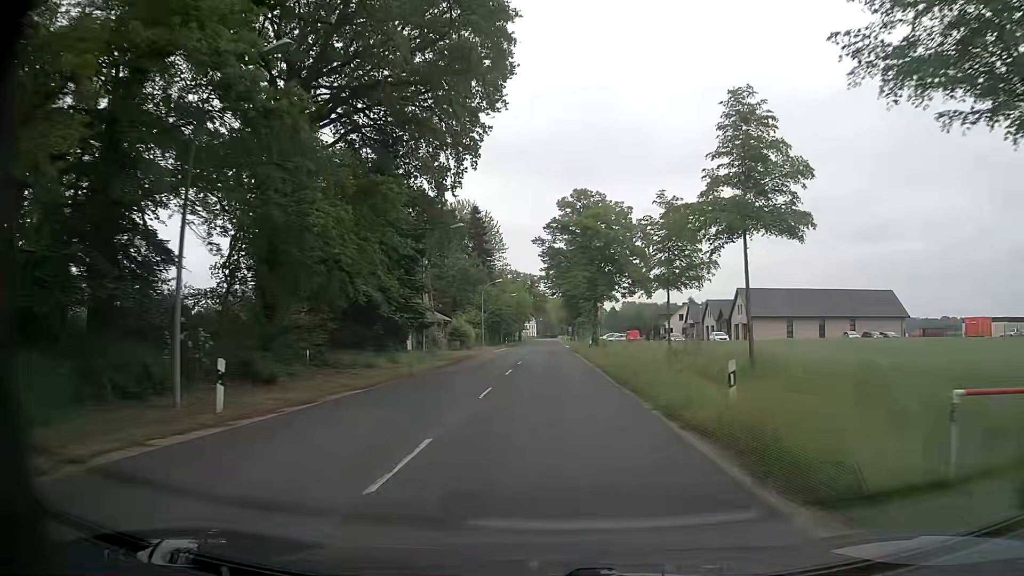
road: secondary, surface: asphalt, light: Day
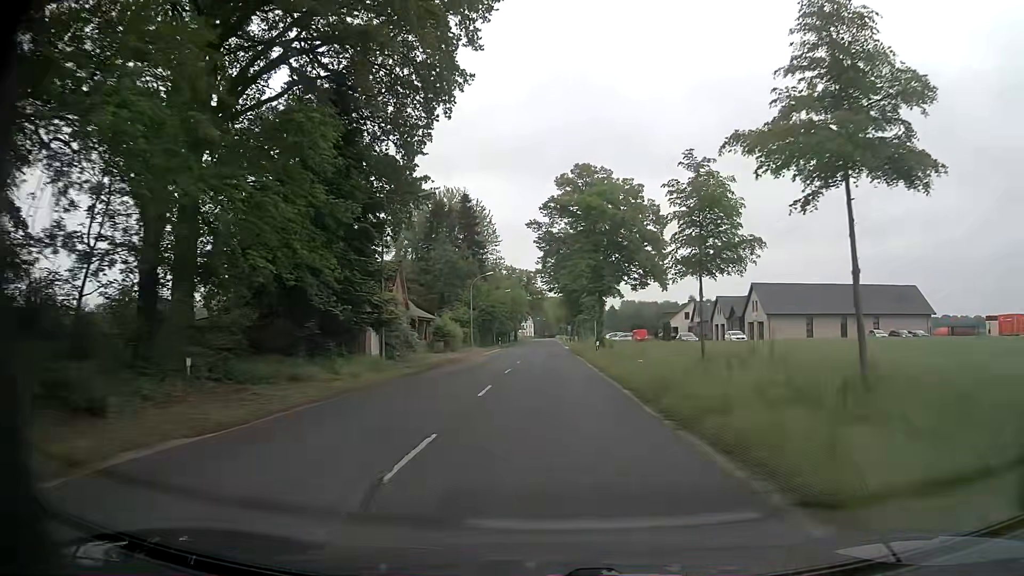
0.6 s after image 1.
(+0.1, +8.5) m; 0°
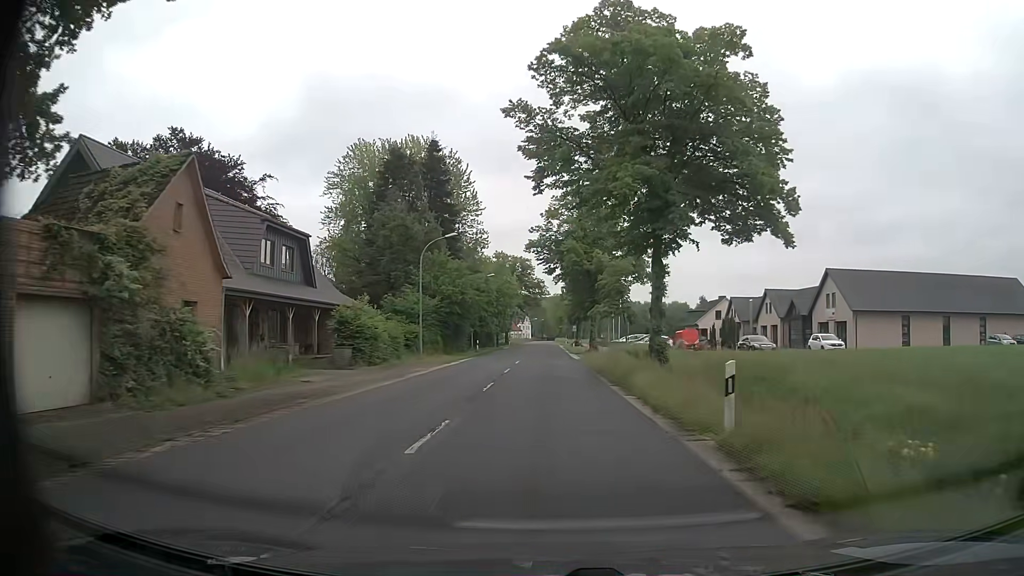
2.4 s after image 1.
(+0.2, +25.6) m; +1°
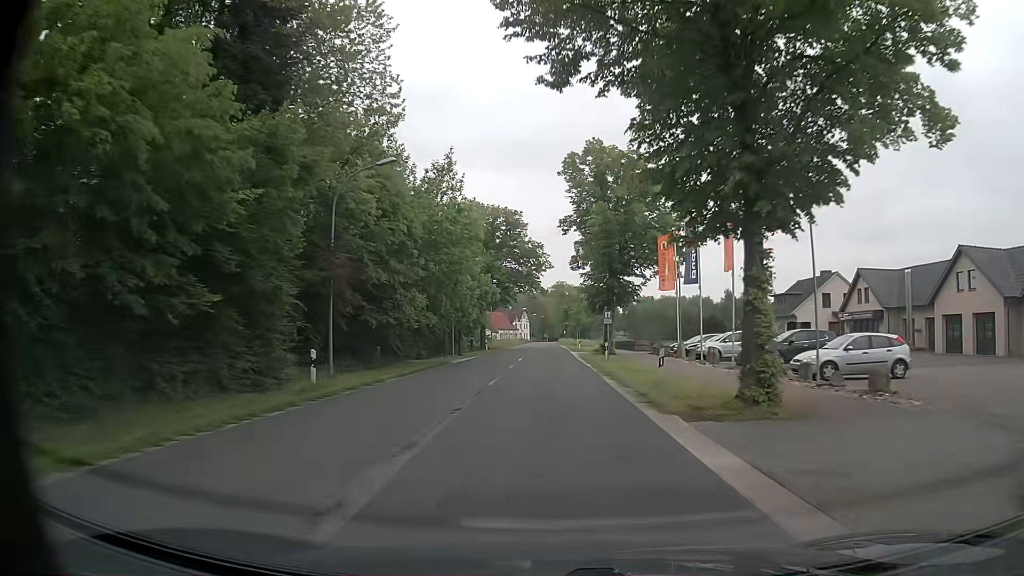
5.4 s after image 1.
(-0.4, +43.1) m; -1°
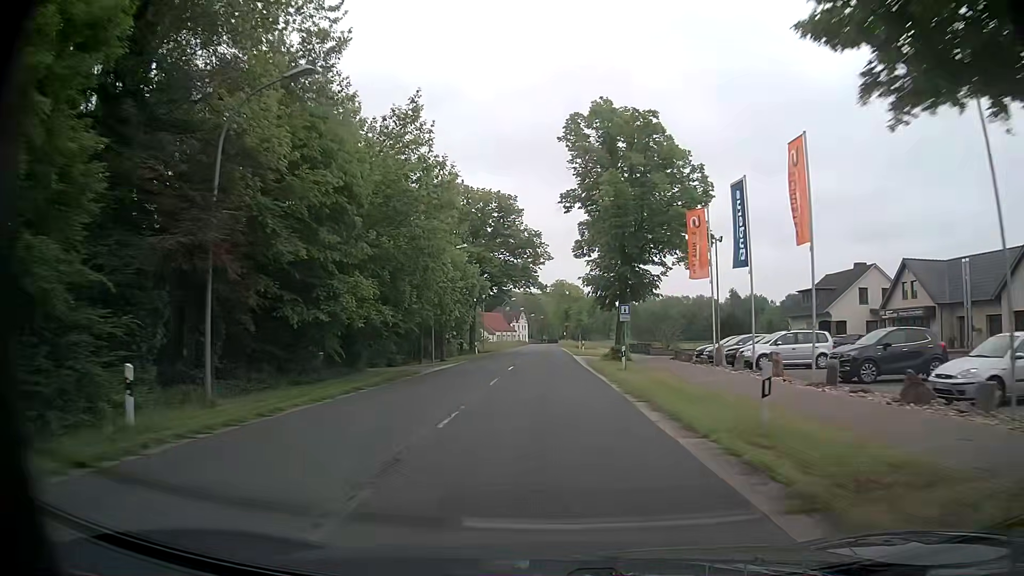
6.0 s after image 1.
(0.0, +8.7) m; 0°
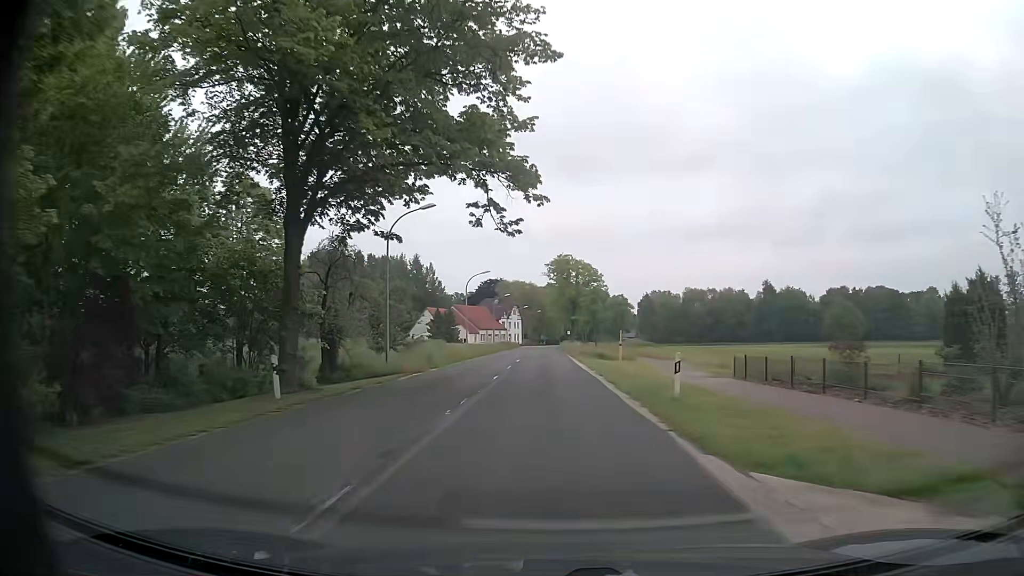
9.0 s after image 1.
(+0.2, +43.3) m; 0°
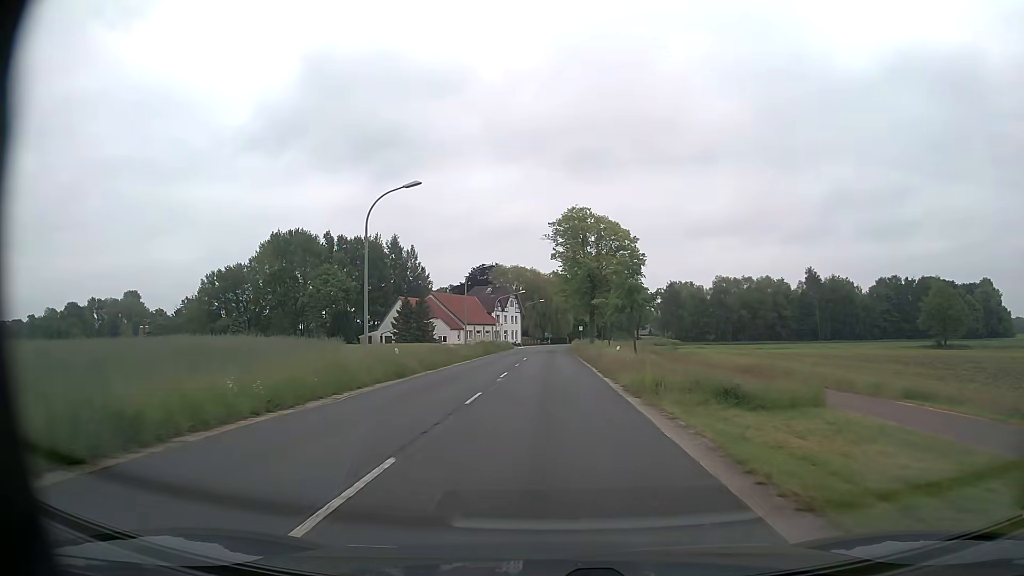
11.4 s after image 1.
(-0.2, +34.7) m; -1°
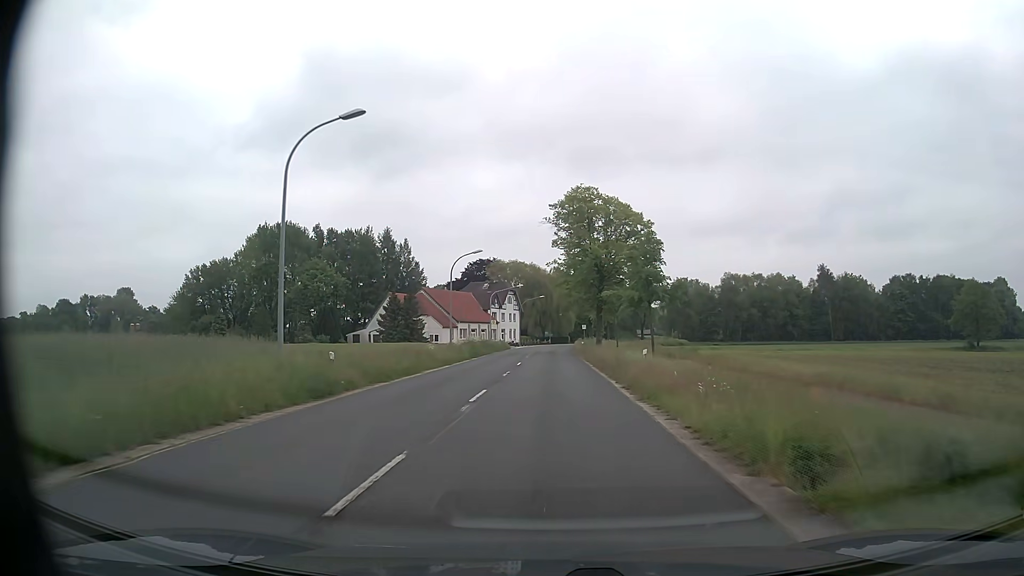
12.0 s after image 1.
(0.0, +8.7) m; 0°
(0, +10) (0, +20) (0, +30) (0, +40) (0, +50) (+1, +60) (+1, +70) (+1, +80) (+2, +90) (+3, +100) m
